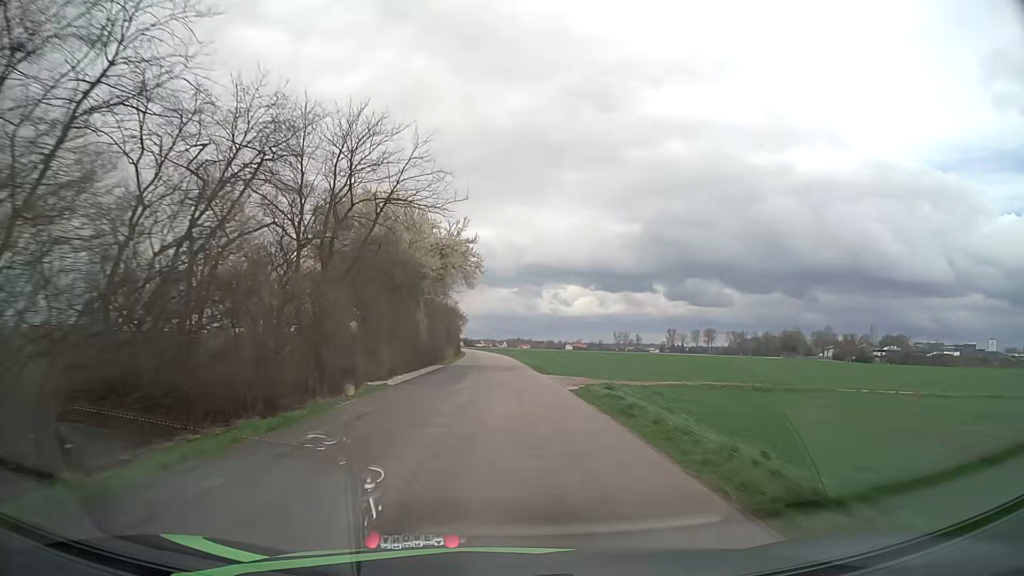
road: unclassified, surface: asphalt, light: Day
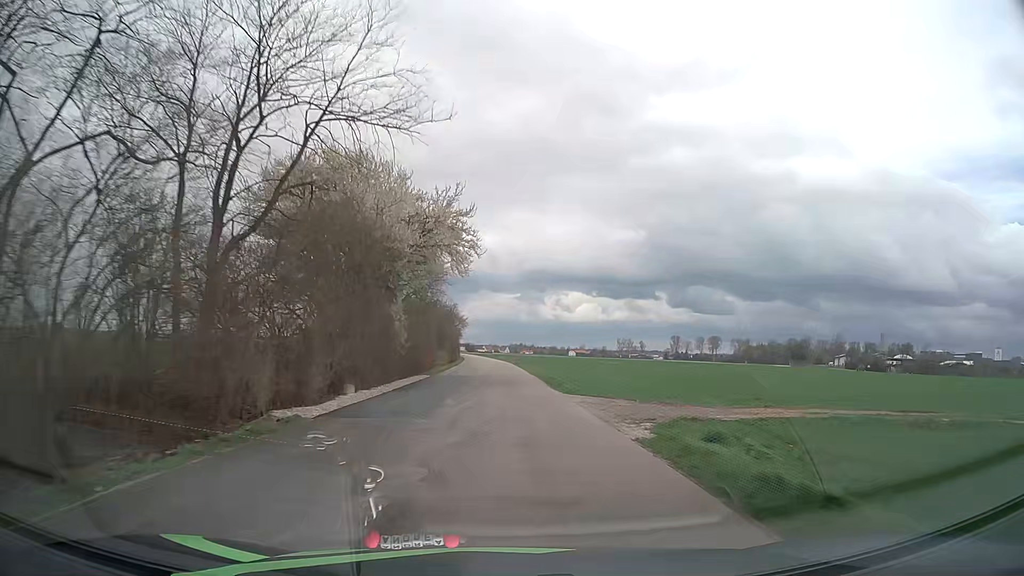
(0.0, +10.3) m; 0°
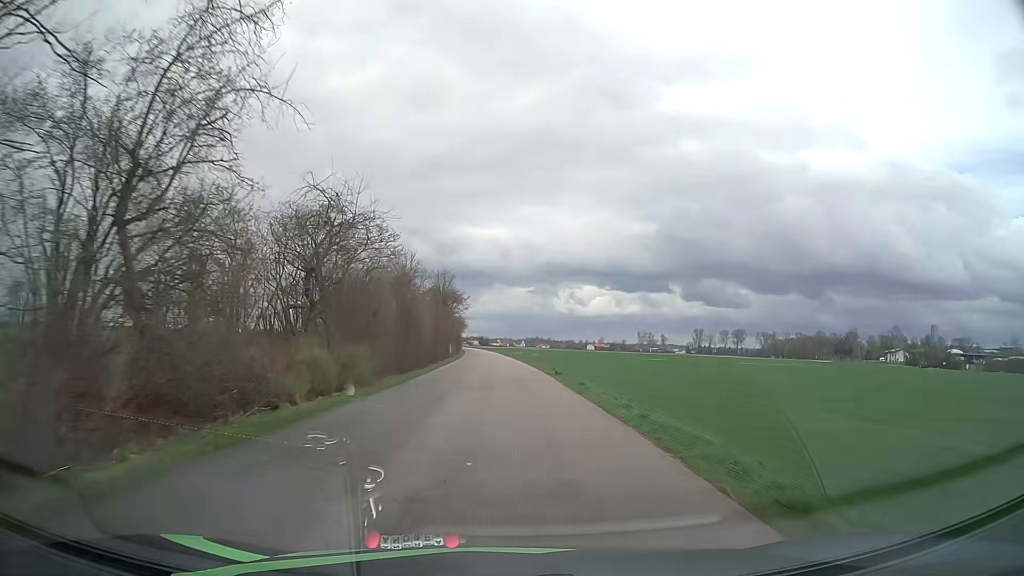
(-0.2, +41.8) m; -1°
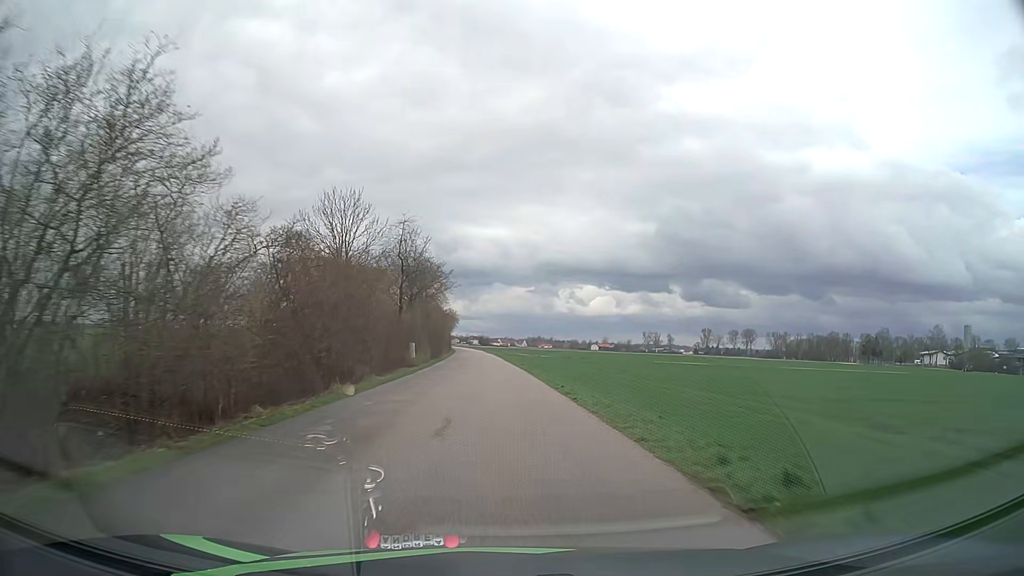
(-0.2, +32.3) m; 0°
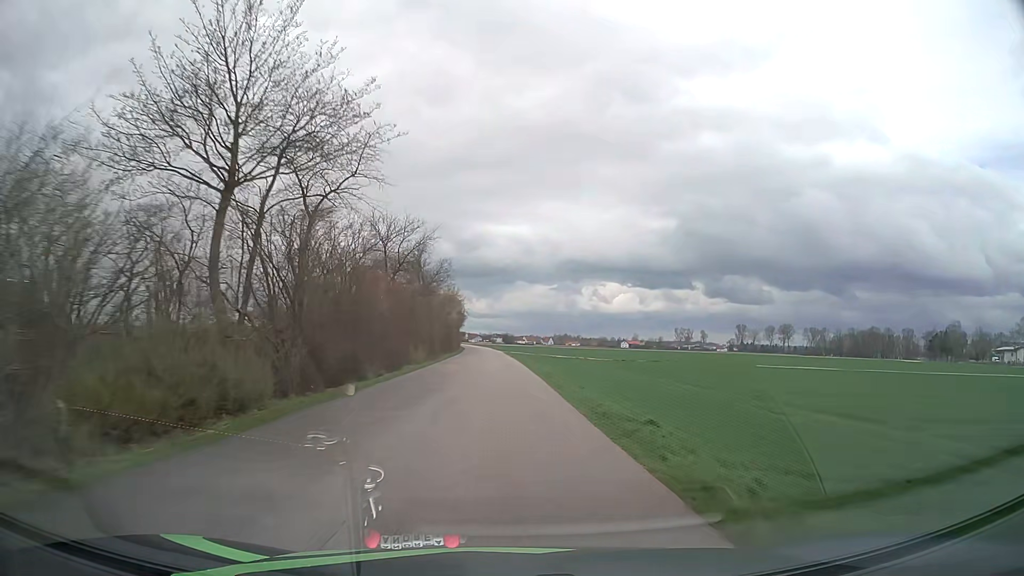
(-0.7, +44.4) m; -2°
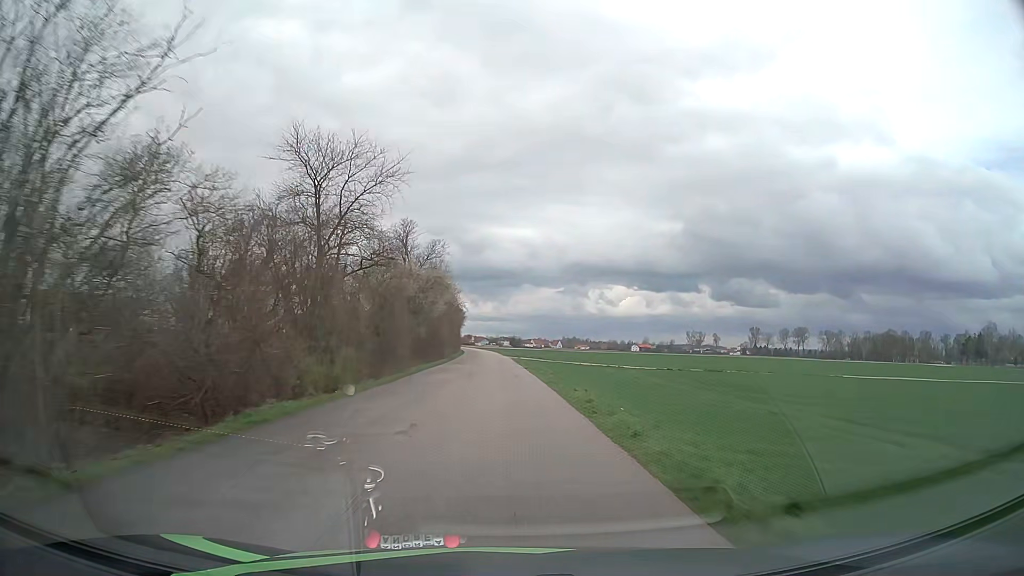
(-0.2, +22.8) m; -1°
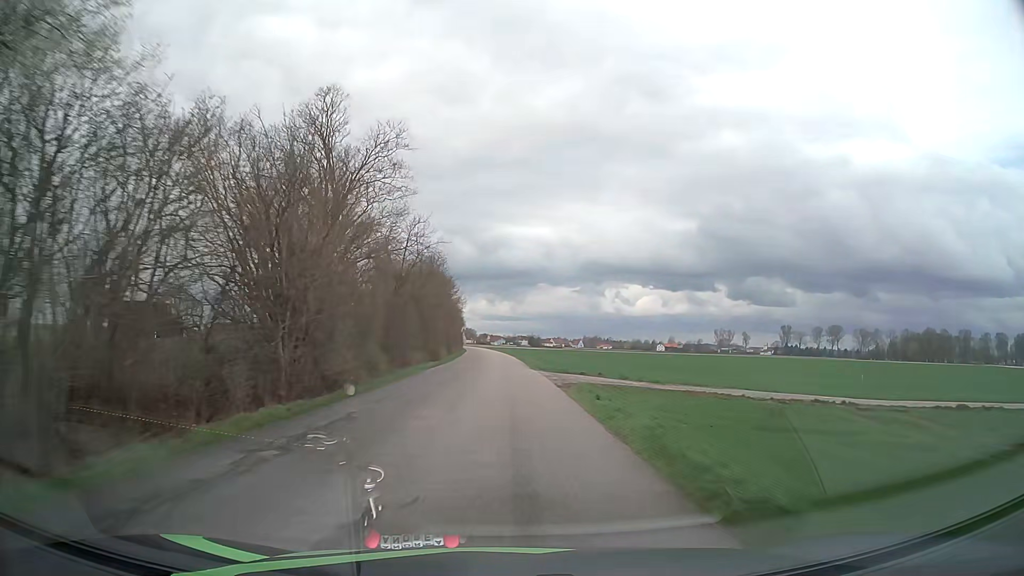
(-0.3, +46.6) m; -1°
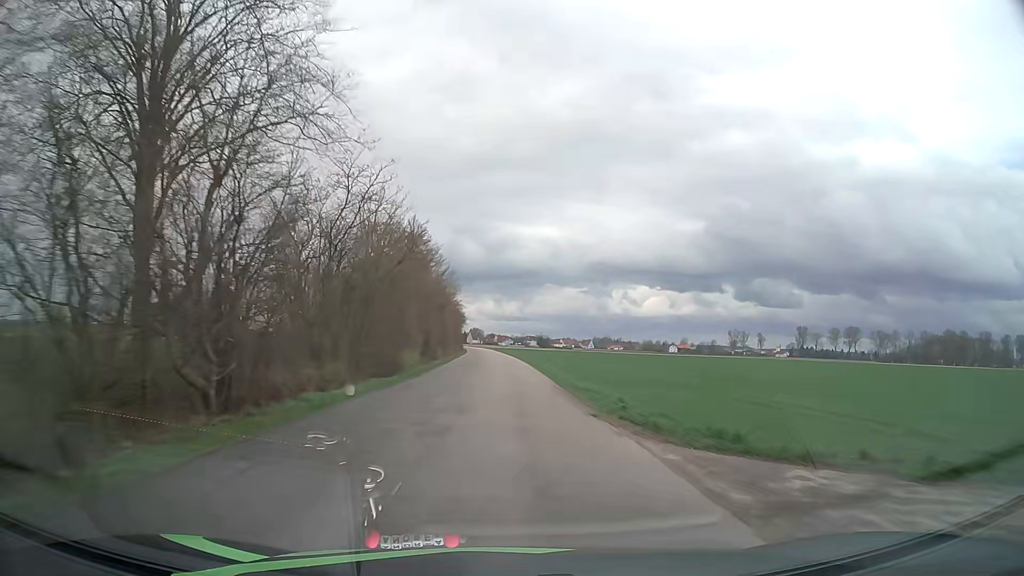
(-0.2, +23.8) m; -1°
(0, +10) (0, +20) (0, +30) (0, +40) (0, +50) (-1, +60) (-1, +70) (-1, +80) (-2, +90) (-2, +100) m
